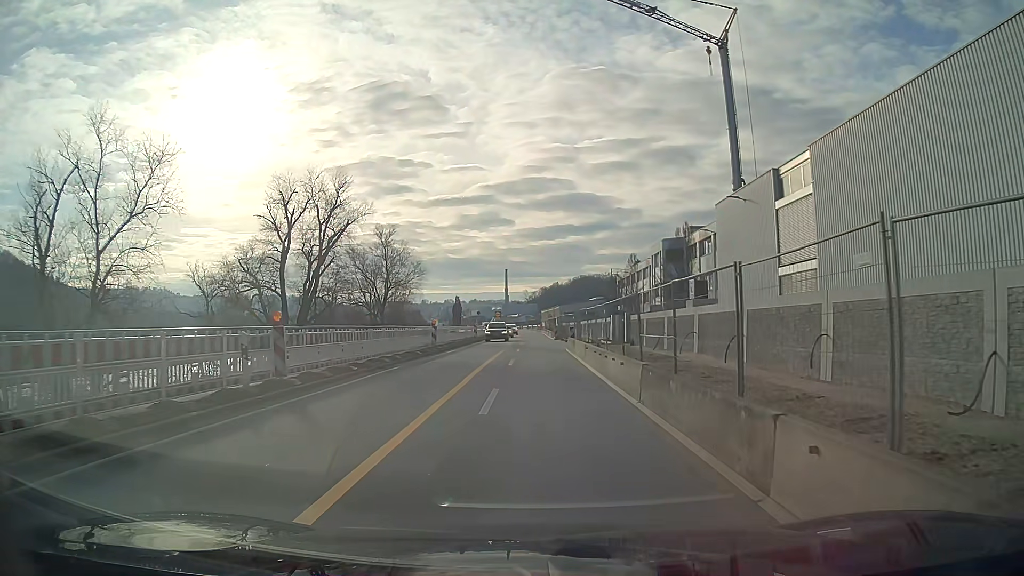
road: primary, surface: asphalt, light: Day
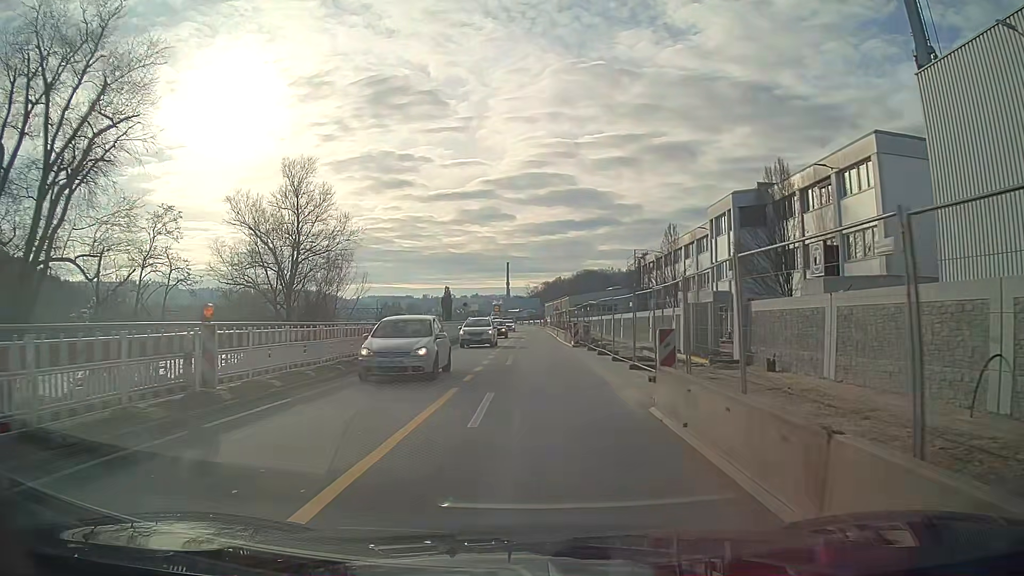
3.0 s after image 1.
(0.0, +25.1) m; 0°
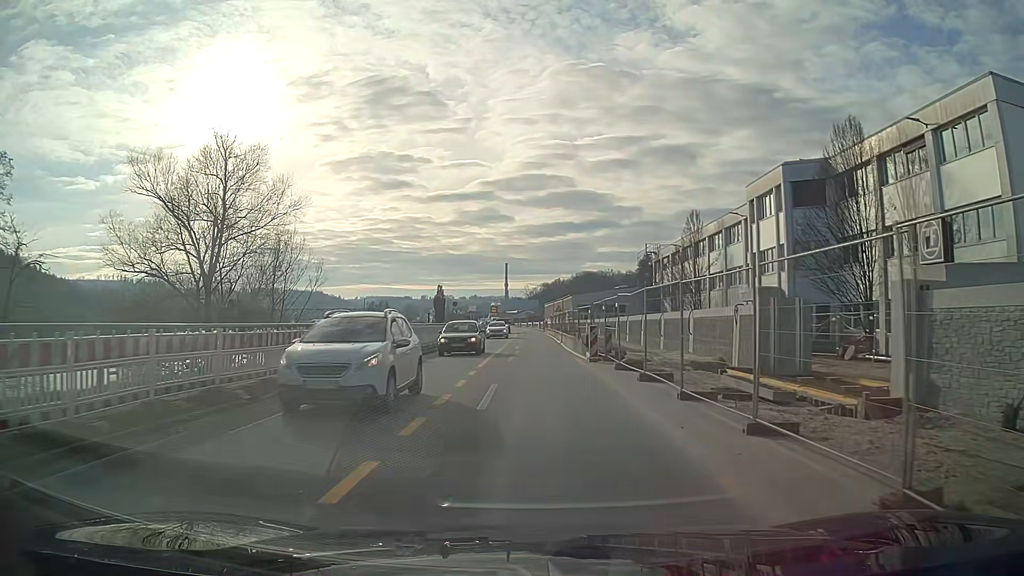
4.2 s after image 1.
(0.0, +10.1) m; 0°
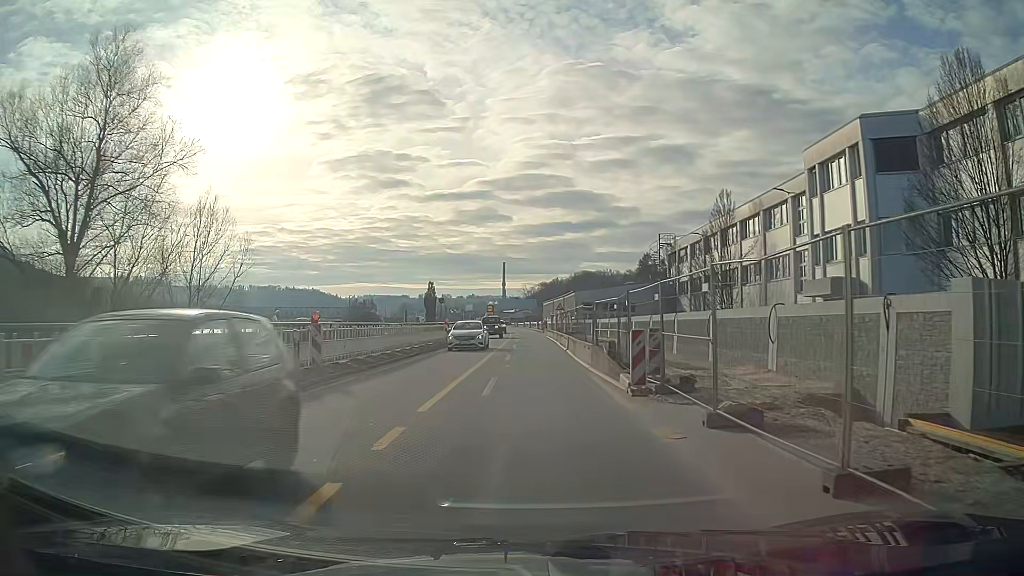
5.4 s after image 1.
(0.0, +10.0) m; 0°
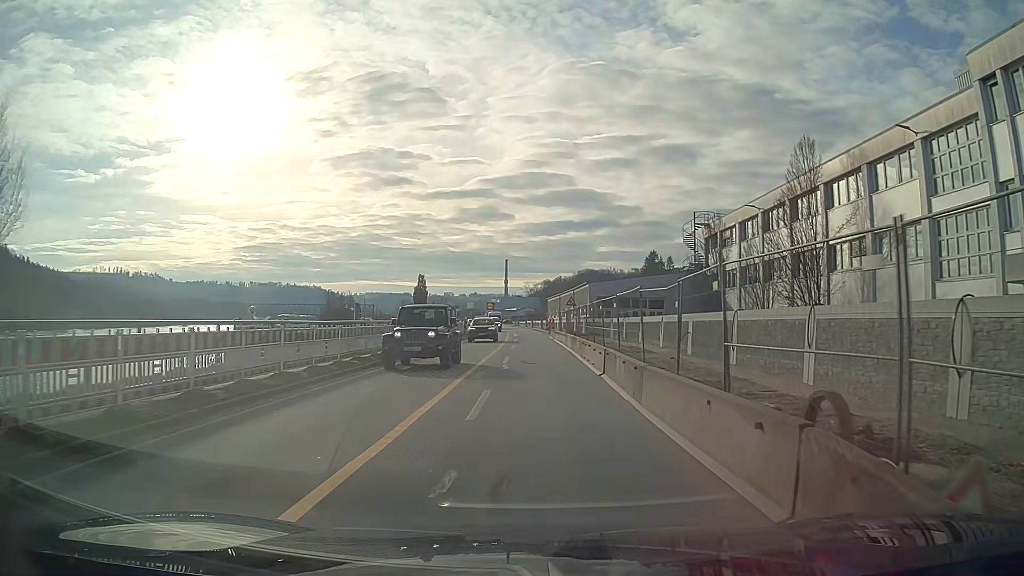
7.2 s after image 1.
(0.0, +14.9) m; 0°
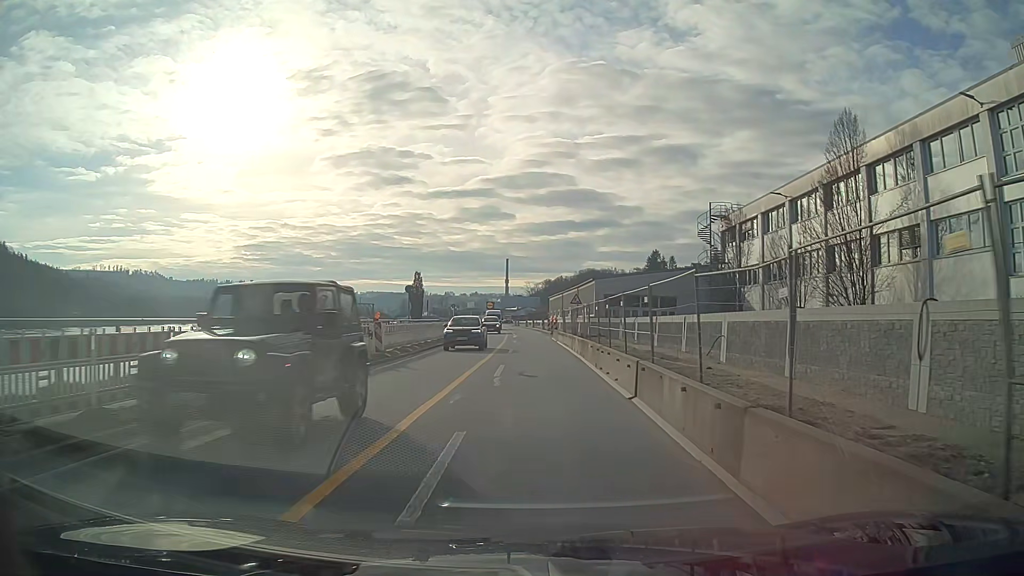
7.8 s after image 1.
(0.0, +5.0) m; 0°
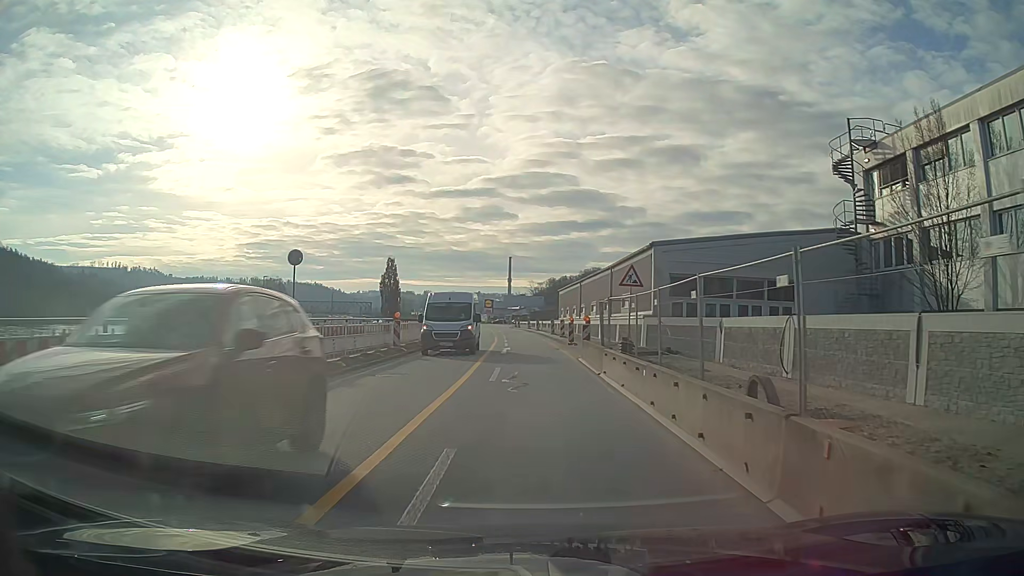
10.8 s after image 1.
(0.0, +24.7) m; 0°
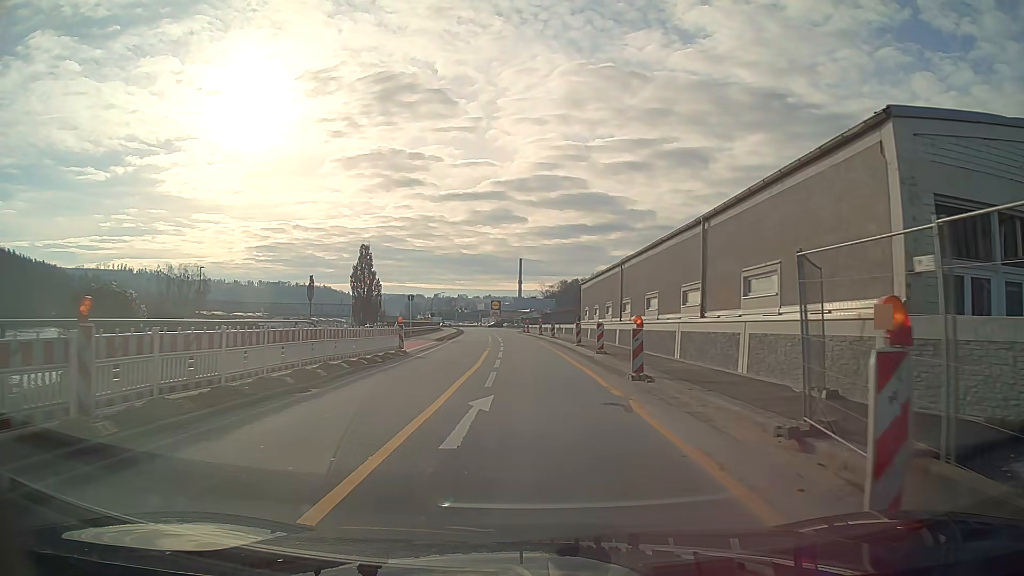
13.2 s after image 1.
(-0.2, +19.8) m; -1°
(0, +10) (0, +20) (-1, +30) (-1, +40) (-1, +50) (-2, +60) (-3, +70) (-3, +80) (-4, +90) (-4, +100) m
